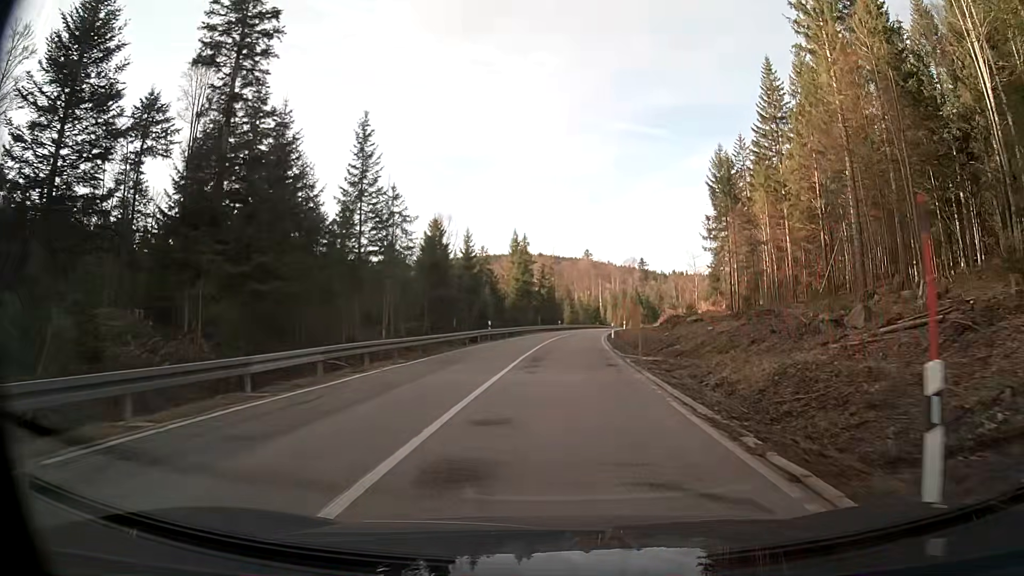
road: secondary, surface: asphalt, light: Day
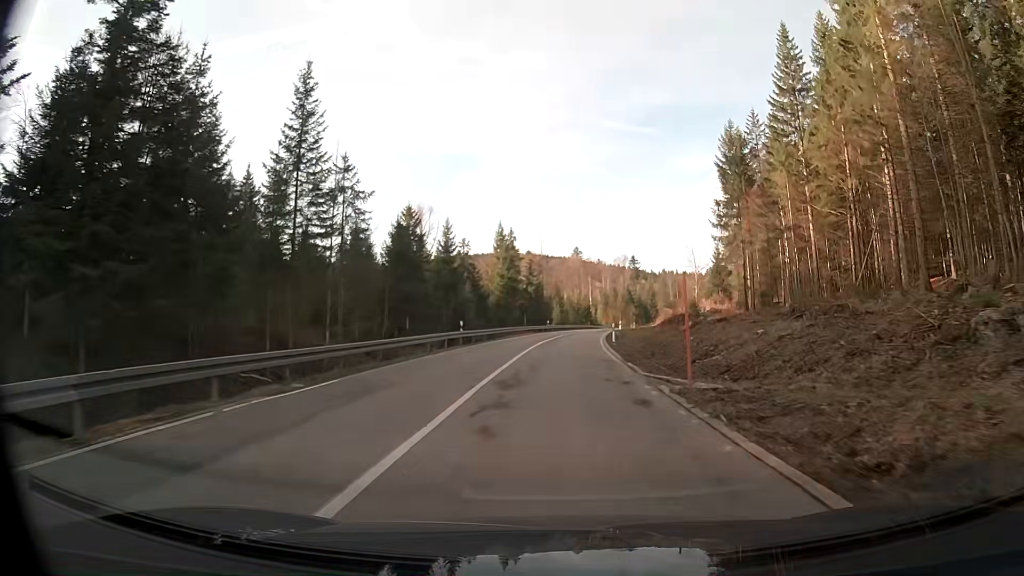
(+0.1, +9.1) m; +1°
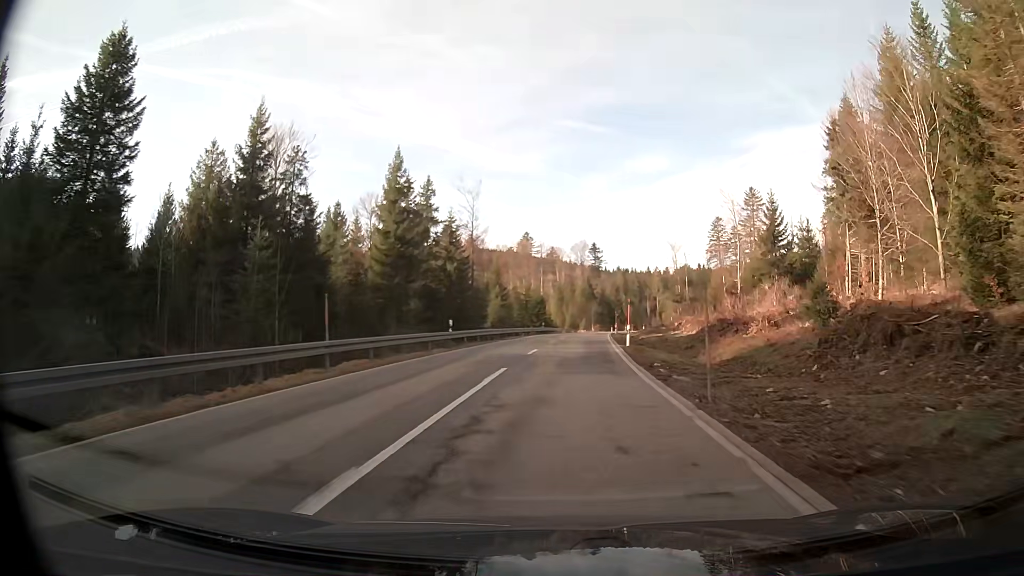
(+1.8, +49.2) m; +5°
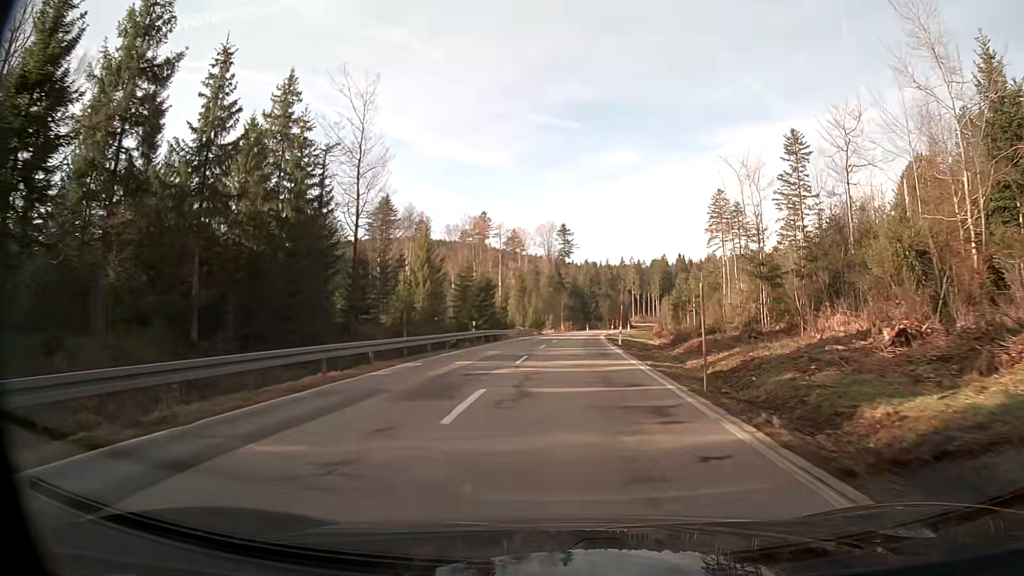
(+1.2, +40.9) m; +3°
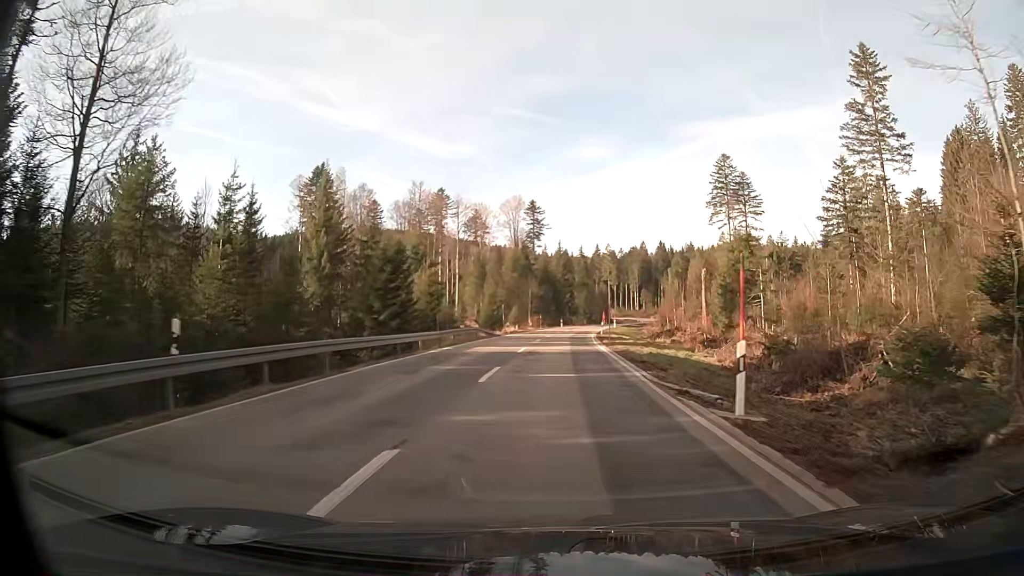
(+0.7, +30.5) m; +2°
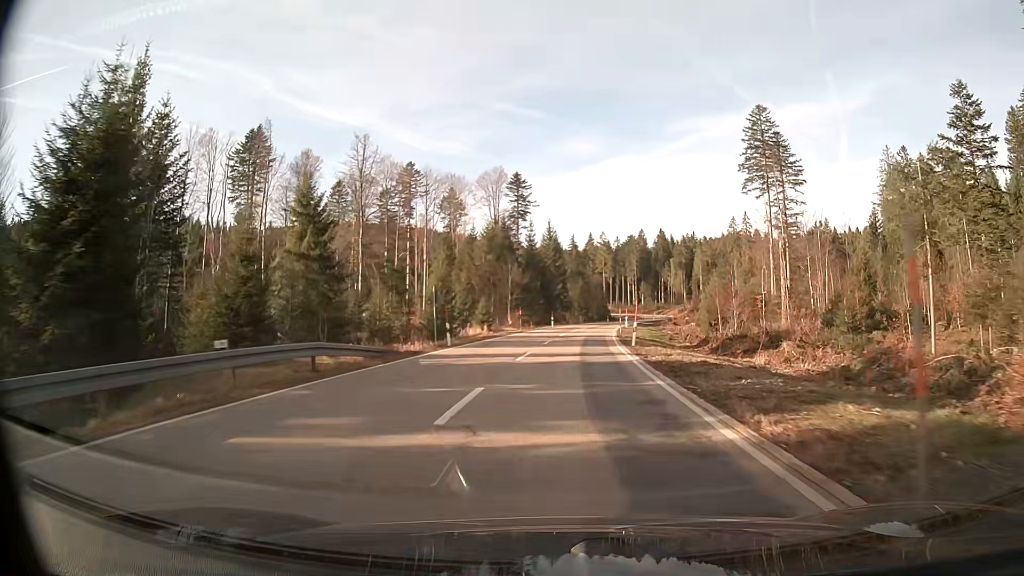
(+0.2, +30.2) m; +1°
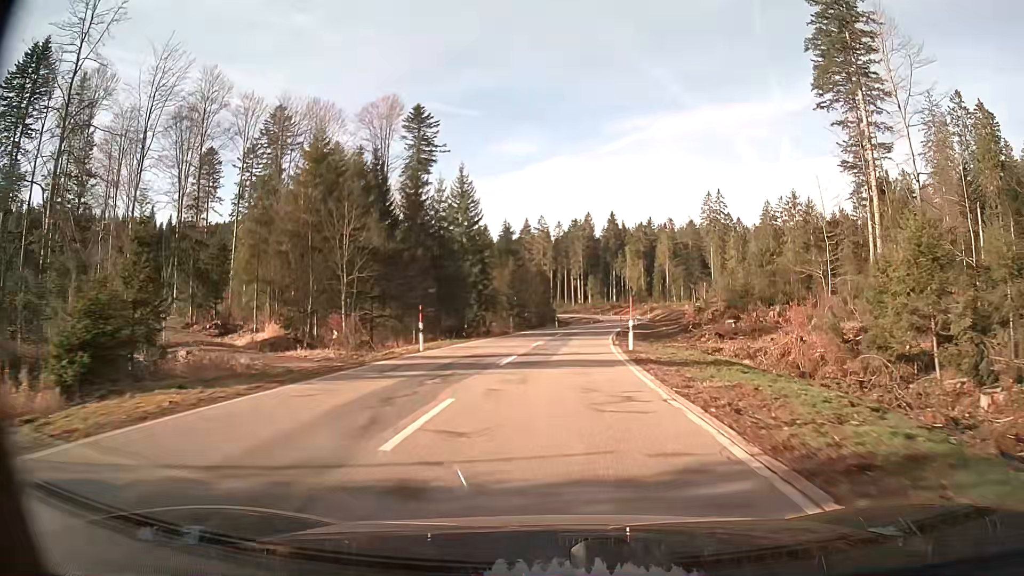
(+2.6, +49.9) m; +5°
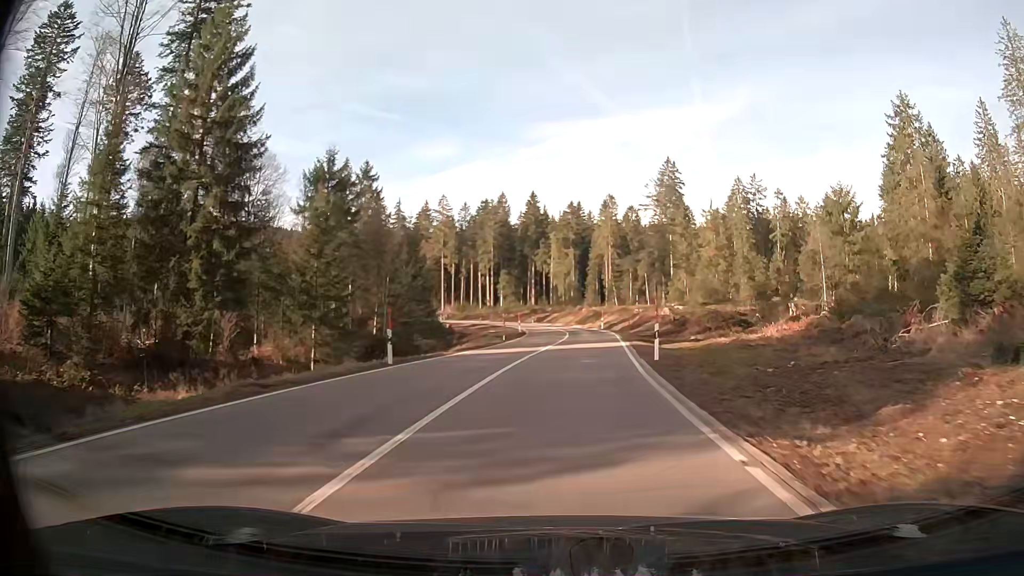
(+2.9, +49.3) m; +8°
